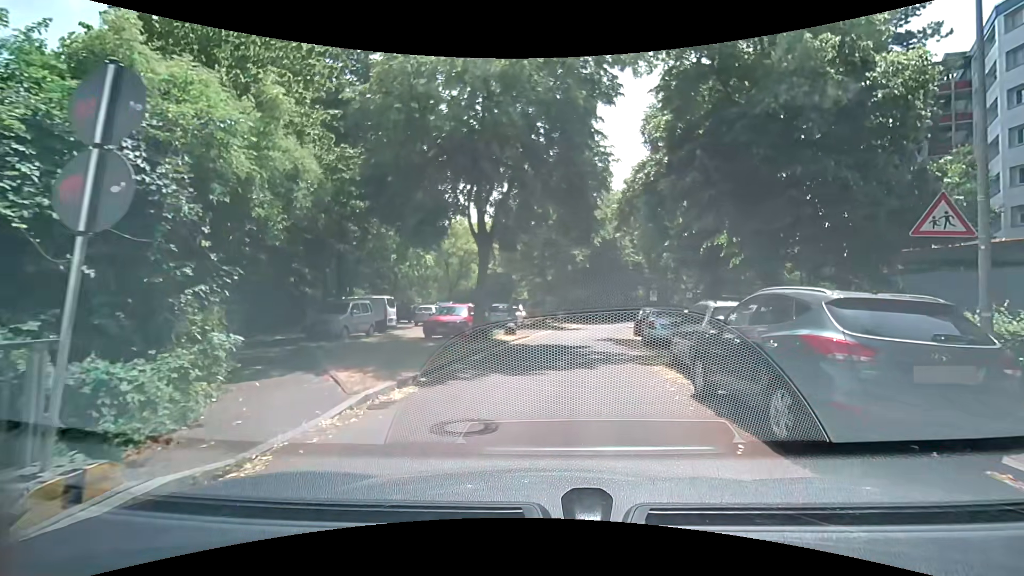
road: residential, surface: asphalt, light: Day
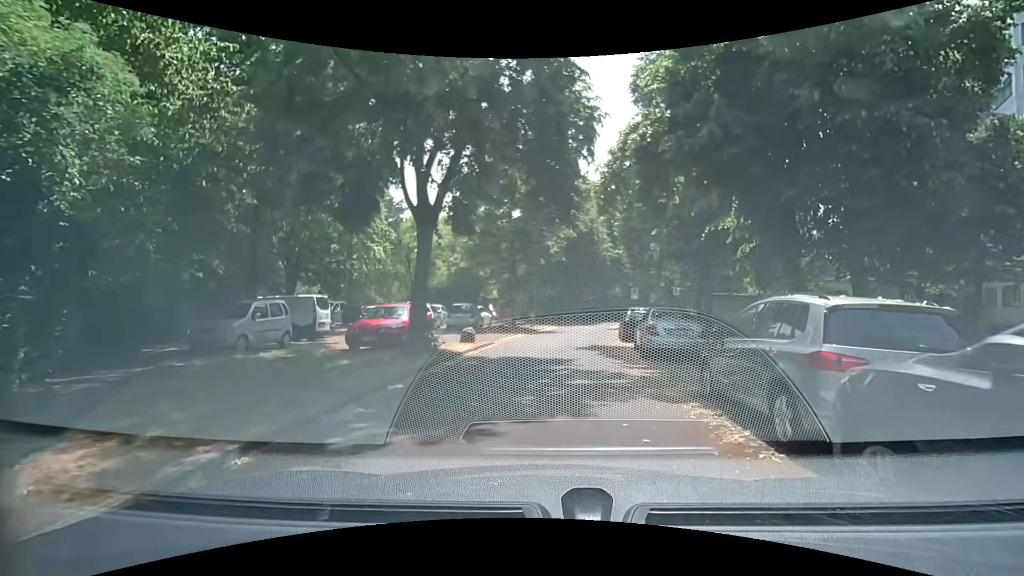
(+0.2, +4.9) m; +4°
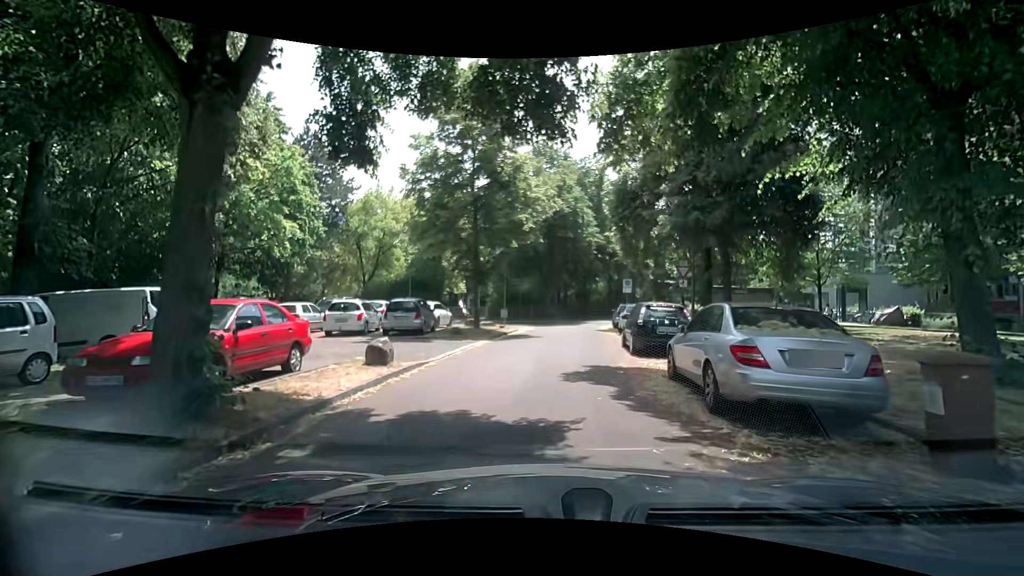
(+0.1, +7.6) m; +4°
